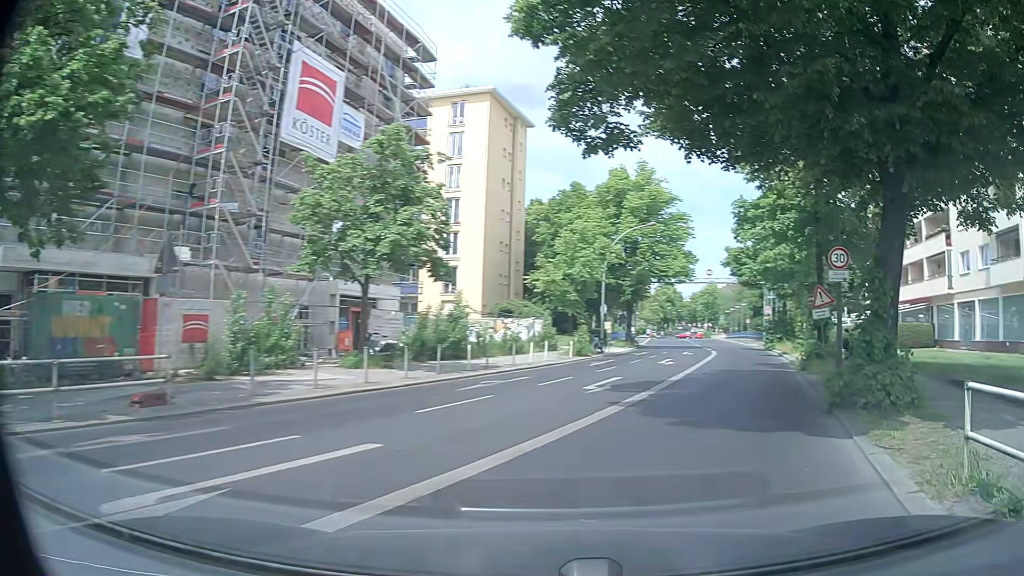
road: secondary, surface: asphalt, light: Day
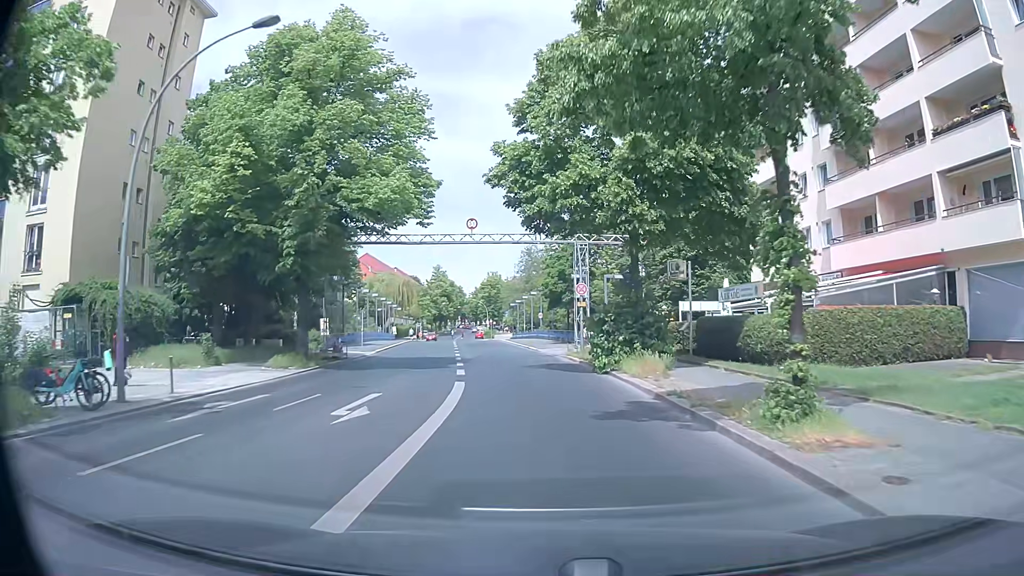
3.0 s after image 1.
(+6.9, +28.4) m; +18°
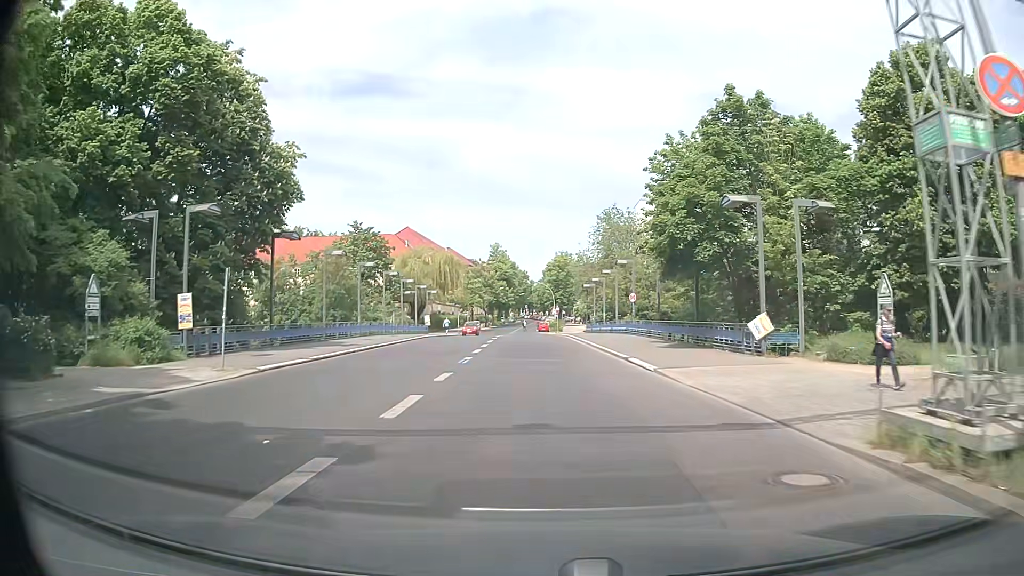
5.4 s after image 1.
(-2.0, +29.2) m; -7°
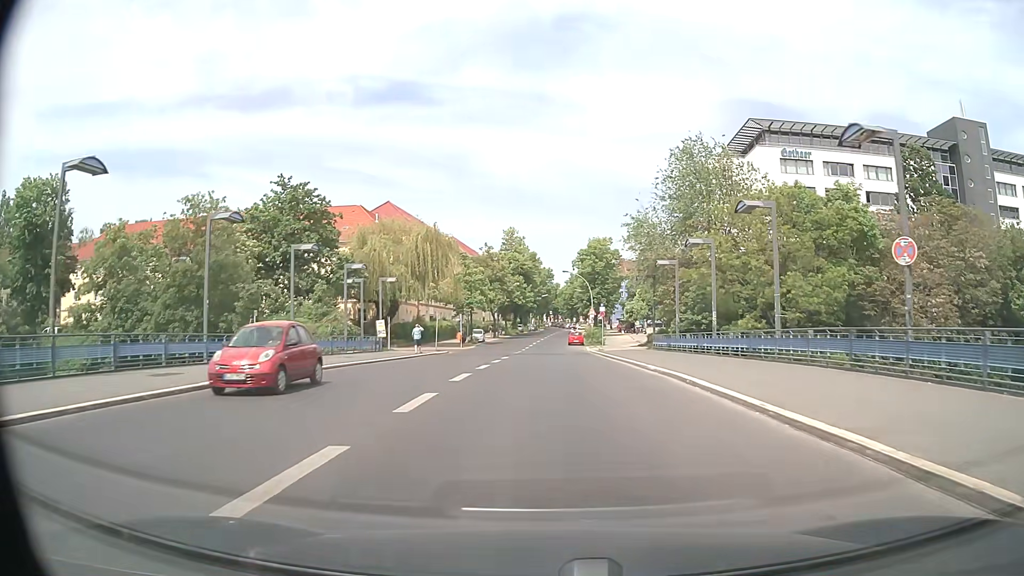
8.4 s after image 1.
(-0.9, +35.9) m; -2°
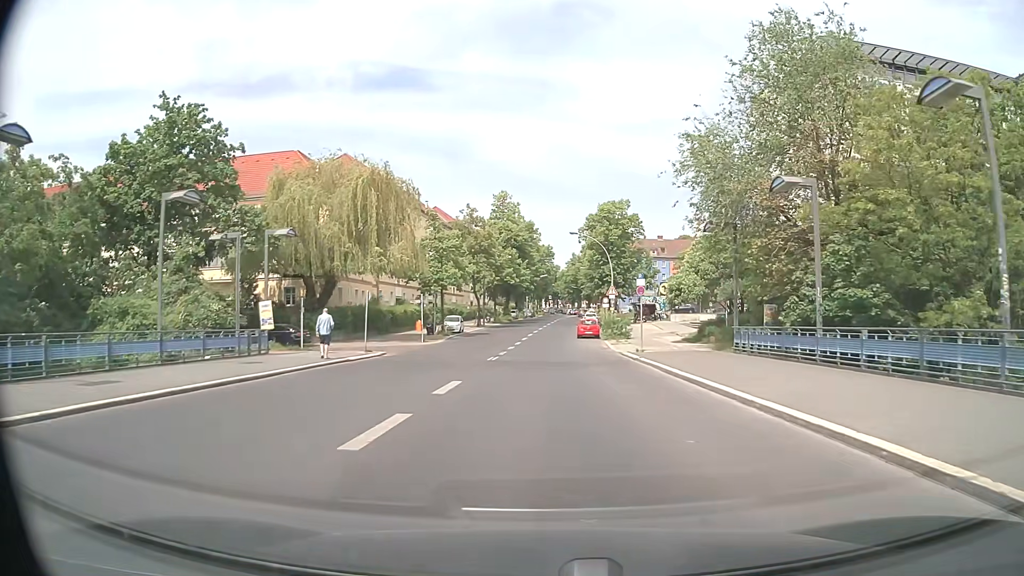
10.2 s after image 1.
(-0.1, +21.5) m; 0°
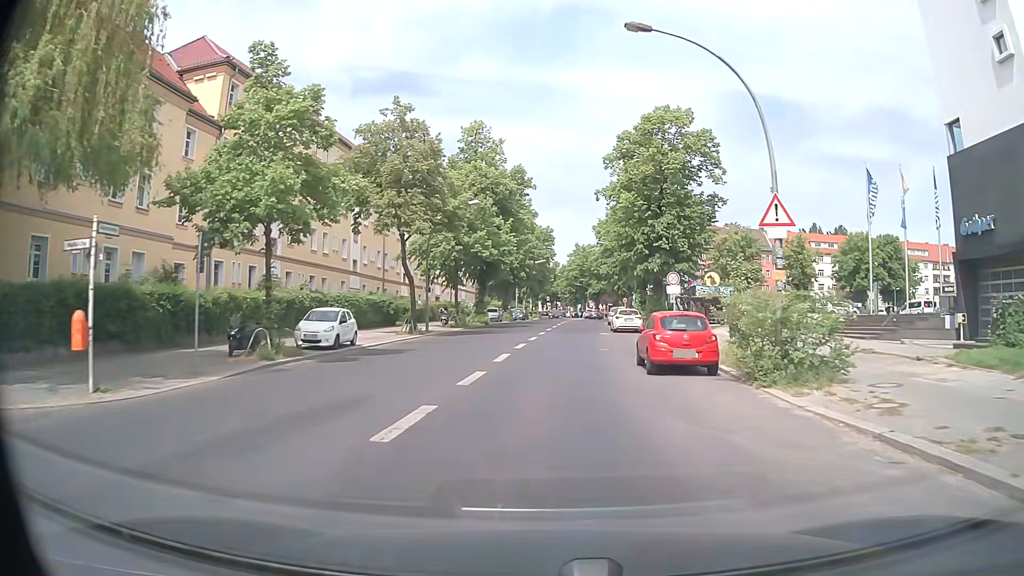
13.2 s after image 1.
(-0.1, +35.8) m; 0°
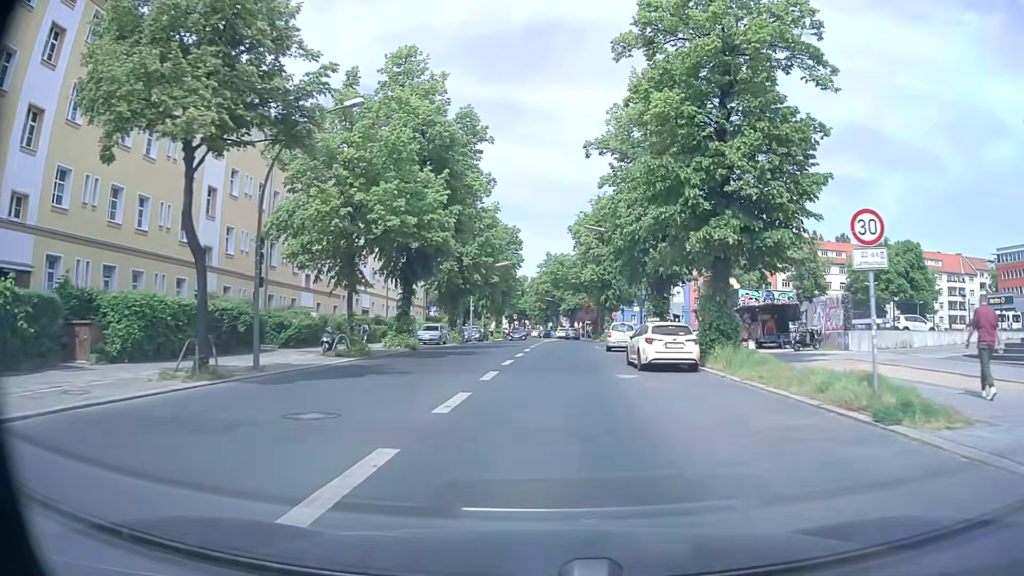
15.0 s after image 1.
(+0.5, +21.3) m; +3°
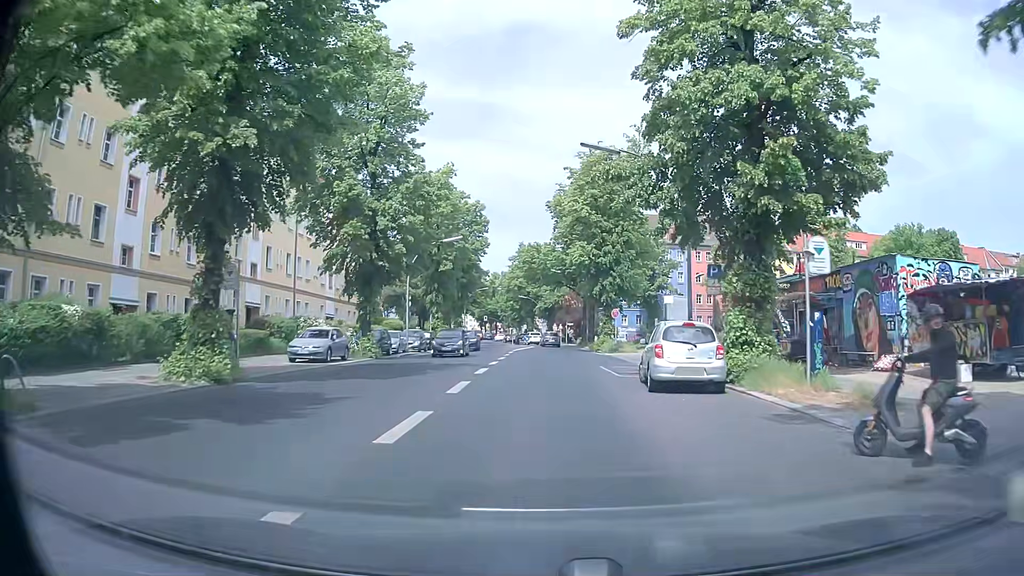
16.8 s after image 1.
(+0.4, +20.6) m; +1°
(0, +10) (+1, +20) (+1, +30) (+2, +40) (+2, +50) (+2, +60) (+2, +70) (+2, +80) (0, +90) (-1, +100) m
